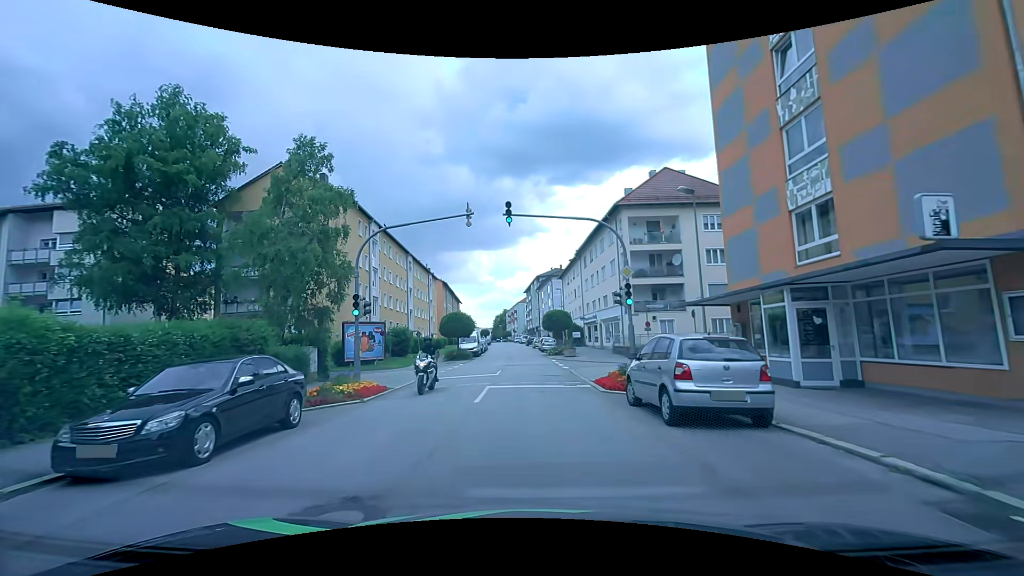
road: tertiary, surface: asphalt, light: Day
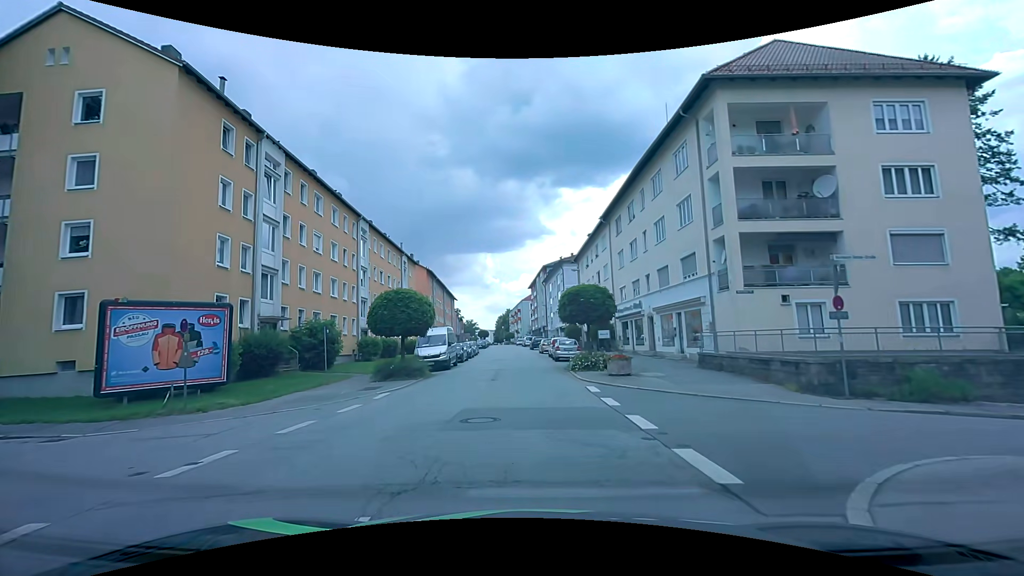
(-0.1, +19.8) m; 0°
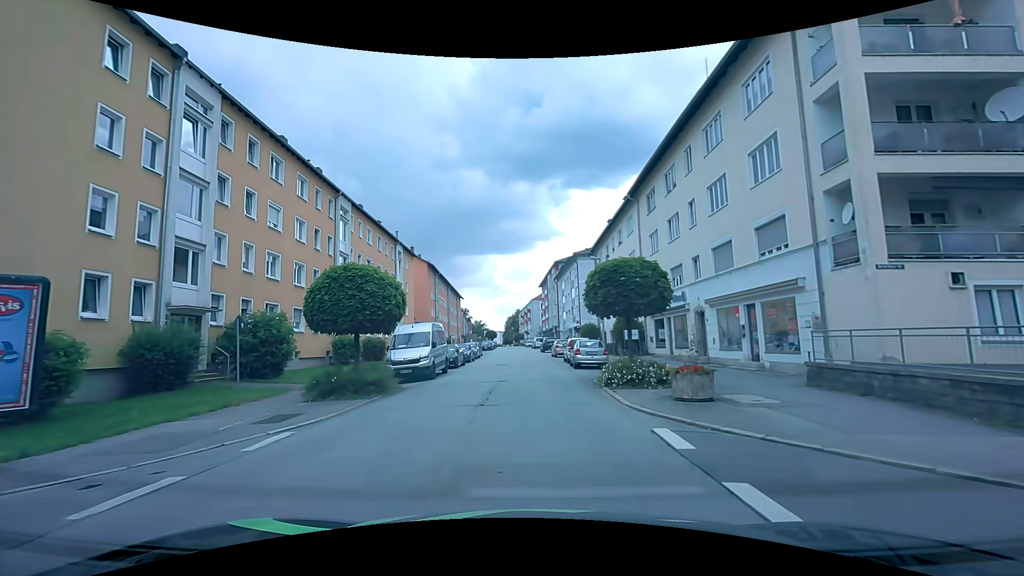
(-0.1, +7.4) m; -2°
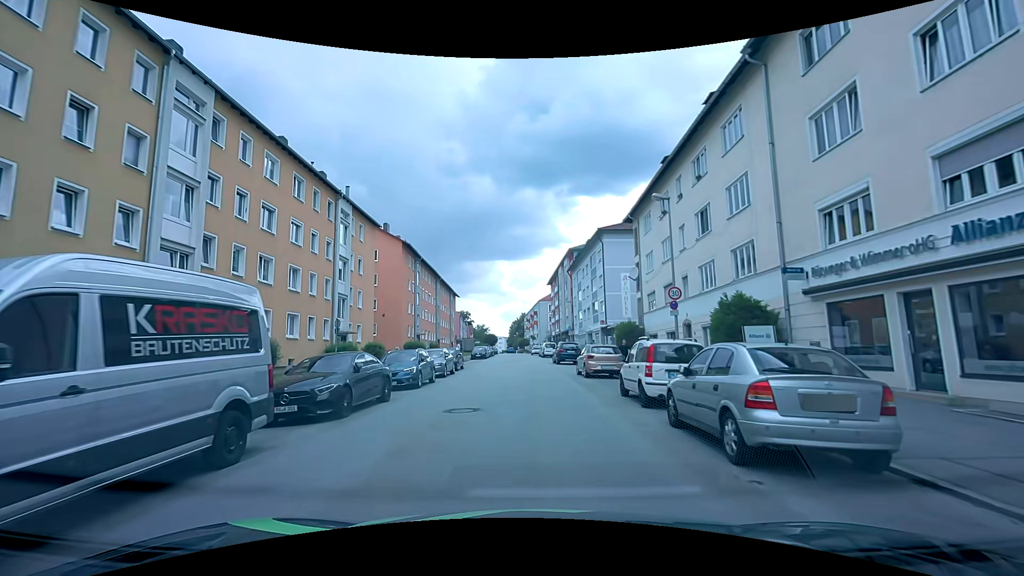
(-0.1, +18.6) m; 0°
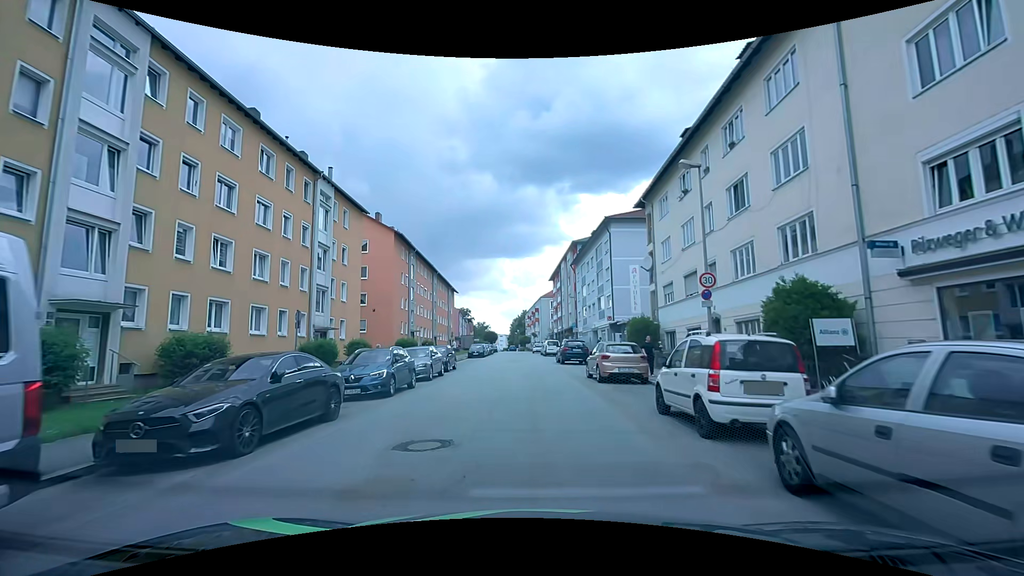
(0.0, +3.9) m; 0°
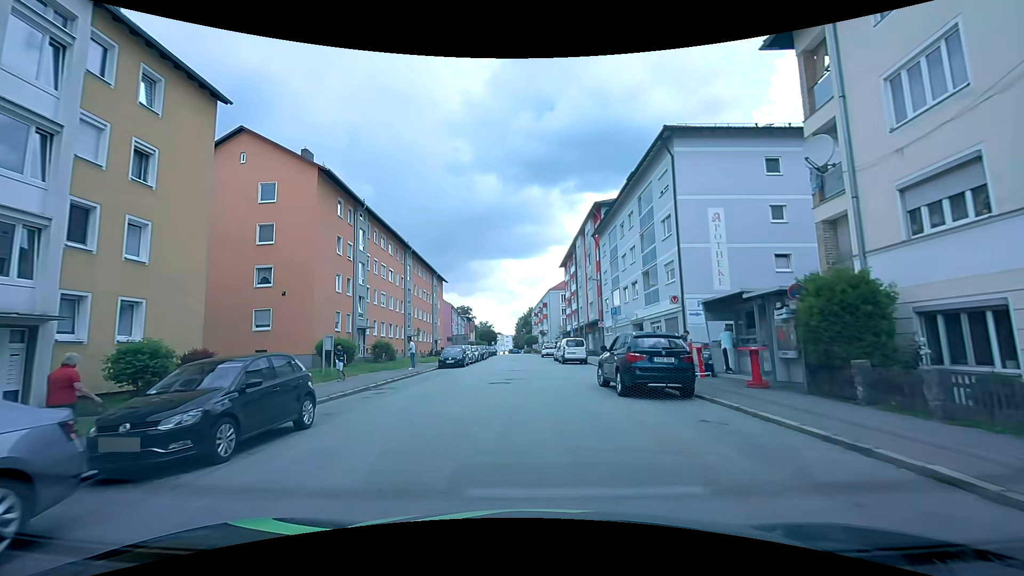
(-0.1, +20.1) m; -1°
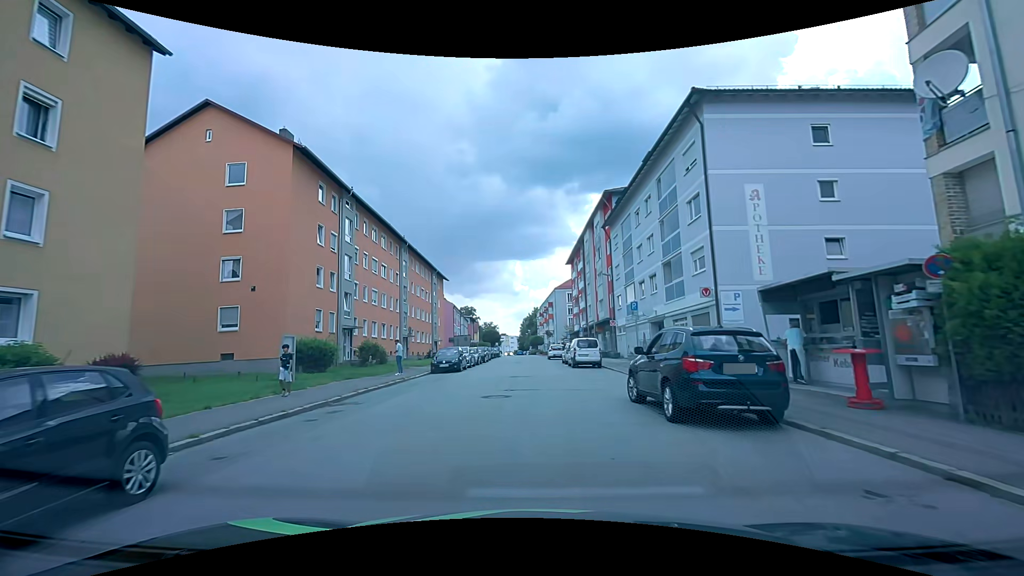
(0.0, +4.2) m; -1°
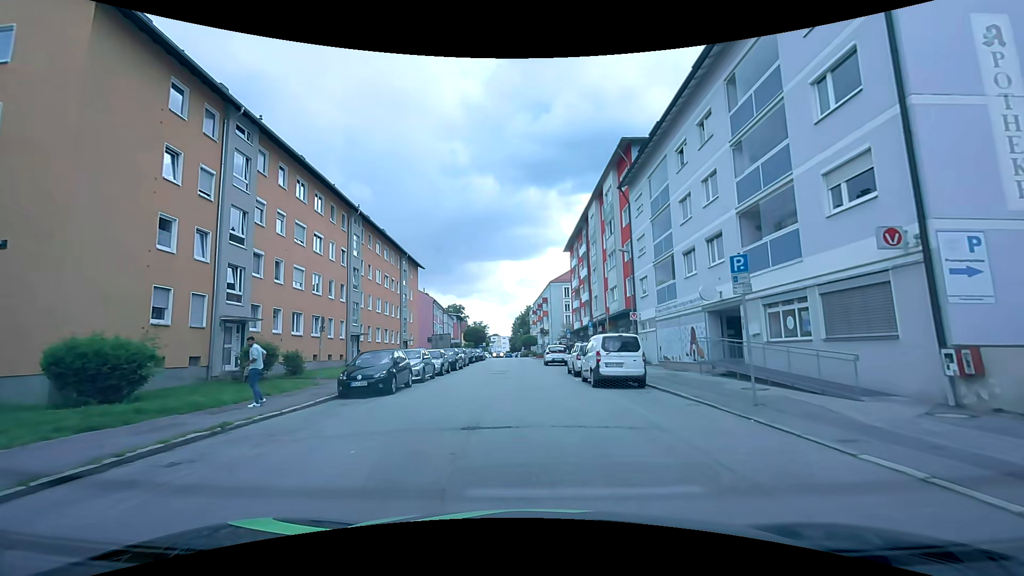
(+0.1, +12.9) m; +1°
(0, +10) (0, +20) (-1, +30) (-1, +40) (-1, +50) (-2, +60) (-2, +70) (-3, +80) (-4, +90) (-5, +100) m
